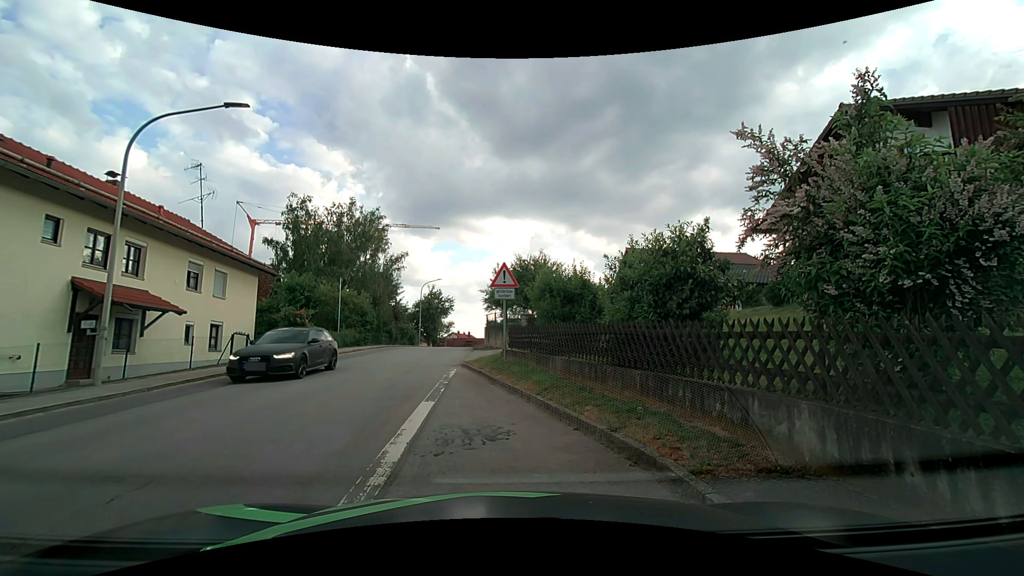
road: tertiary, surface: asphalt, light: Day
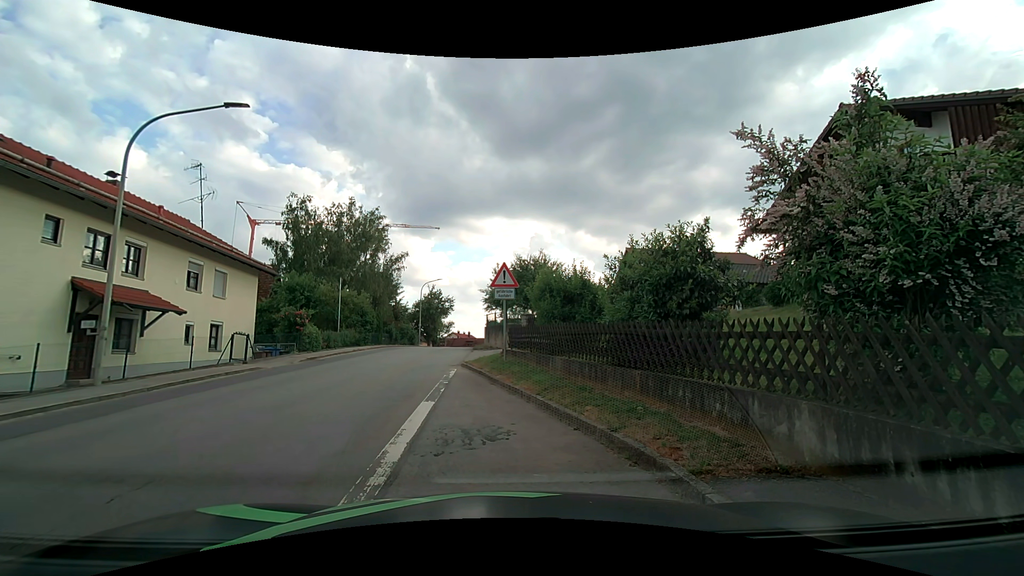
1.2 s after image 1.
(0.0, 0.0) m; 0°
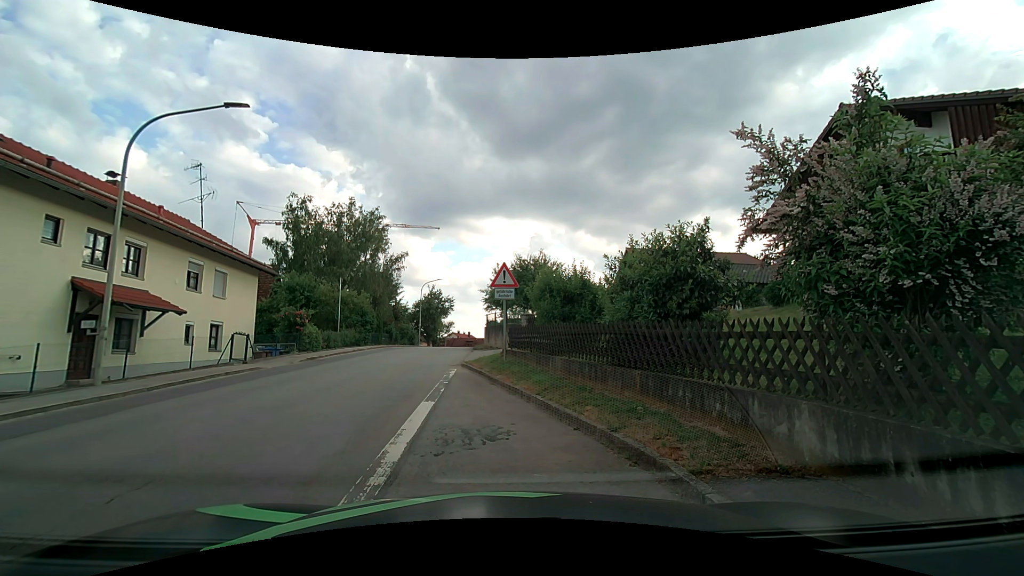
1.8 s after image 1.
(0.0, 0.0) m; 0°
